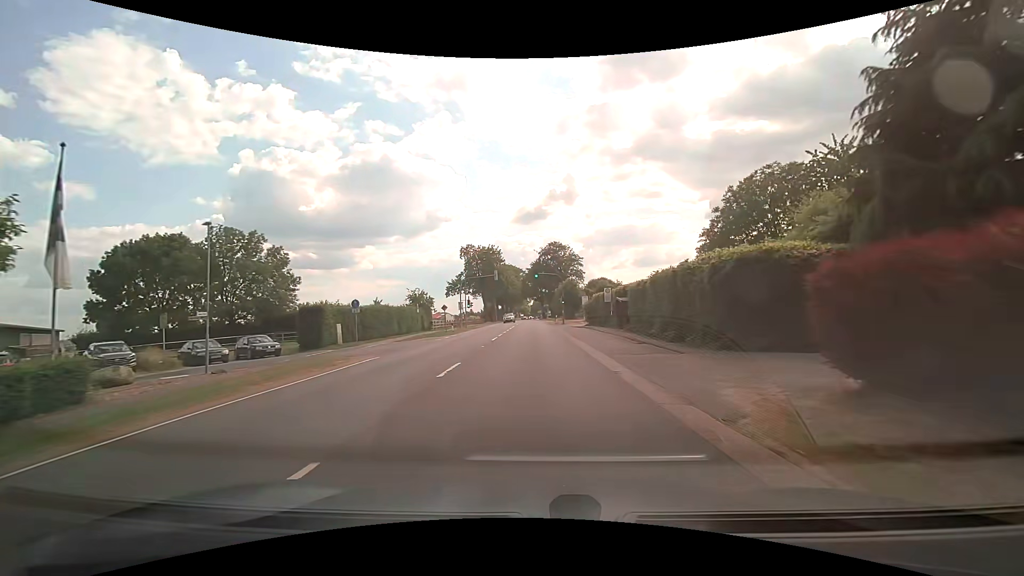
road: secondary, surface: asphalt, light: Day
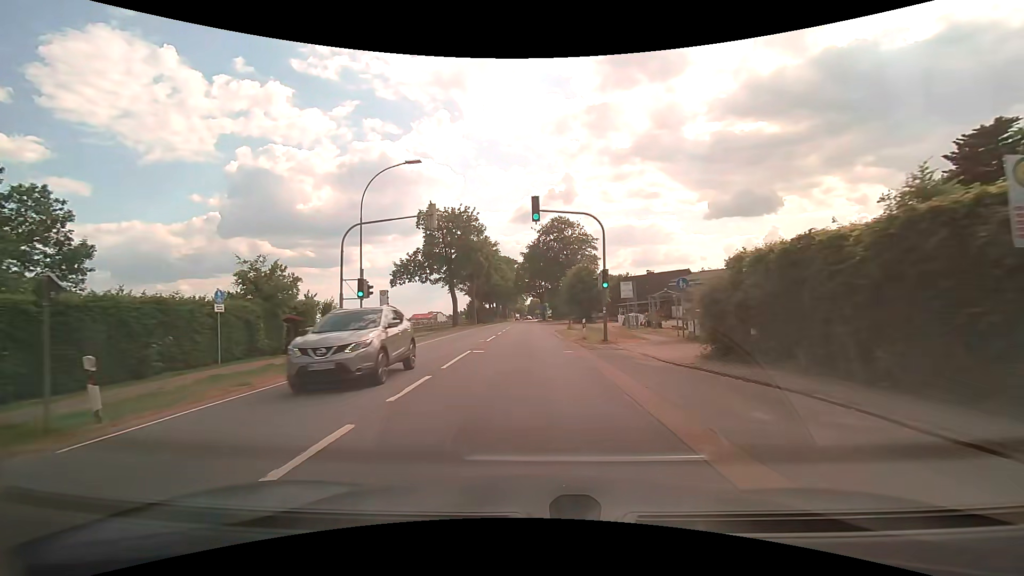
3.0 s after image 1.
(-0.1, +35.1) m; 0°
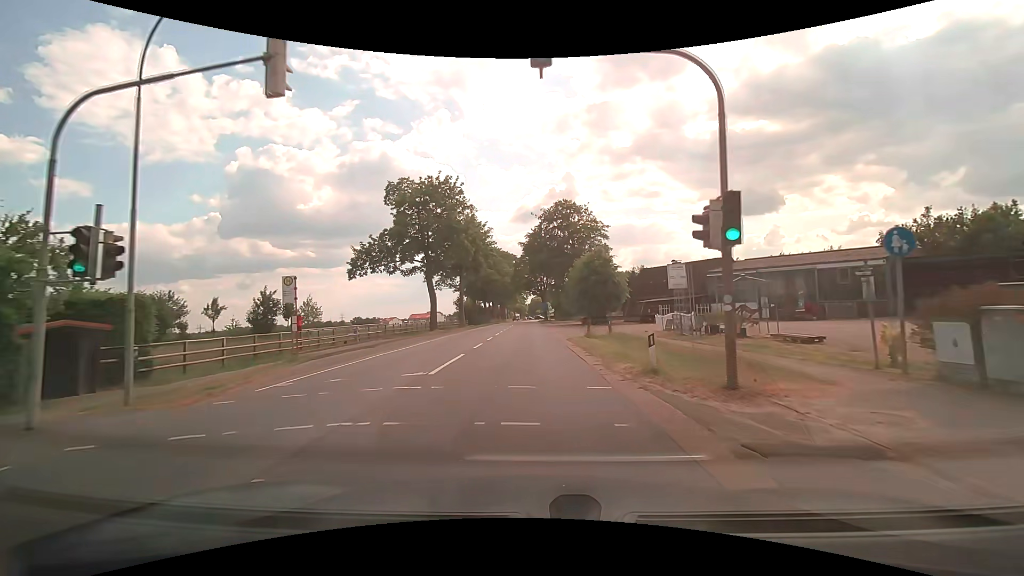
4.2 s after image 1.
(0.0, +13.8) m; 0°
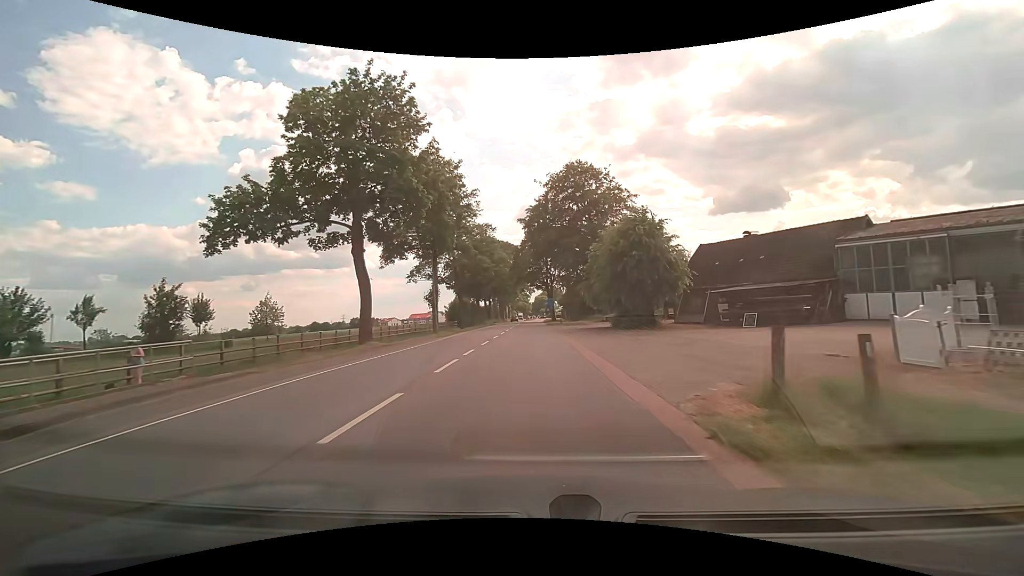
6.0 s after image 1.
(-0.1, +20.6) m; -1°
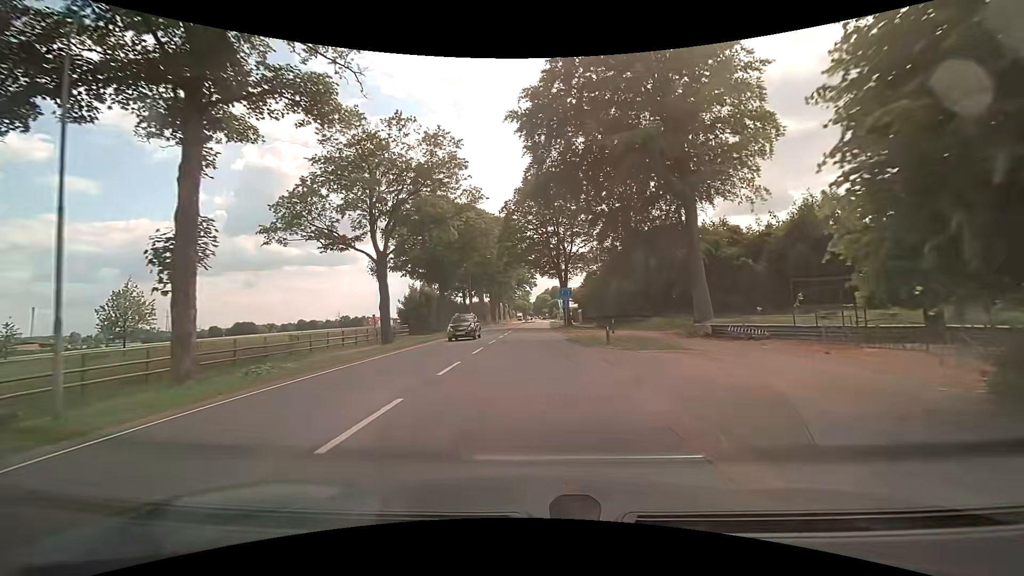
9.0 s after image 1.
(-0.1, +34.7) m; 0°
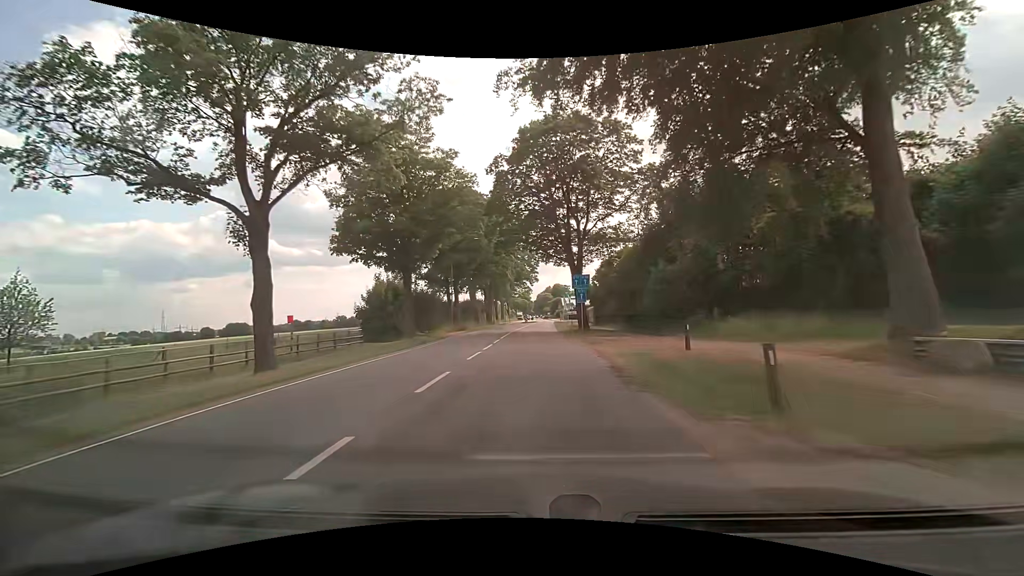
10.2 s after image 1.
(-0.1, +14.5) m; -1°
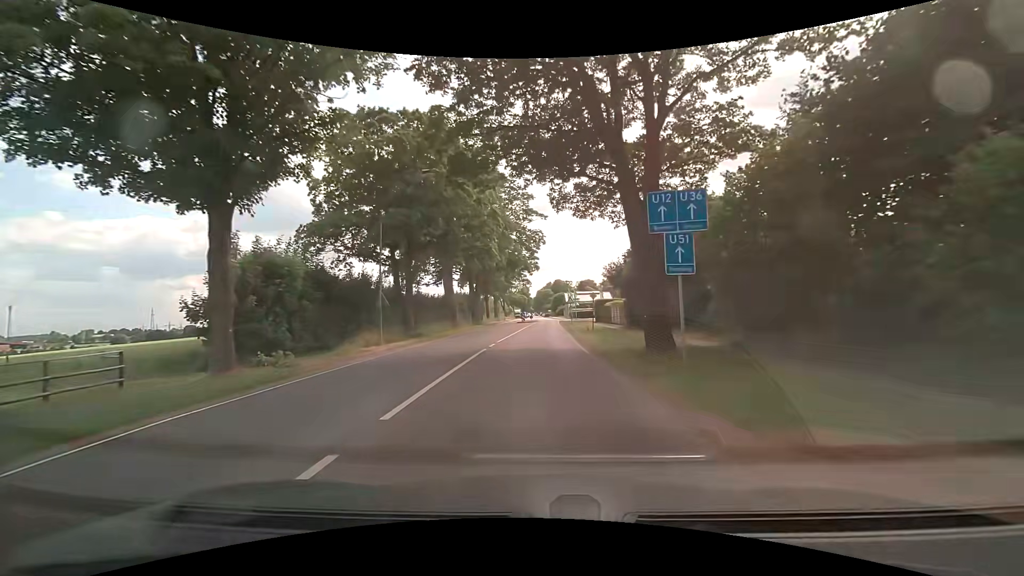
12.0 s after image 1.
(+0.2, +22.2) m; +1°
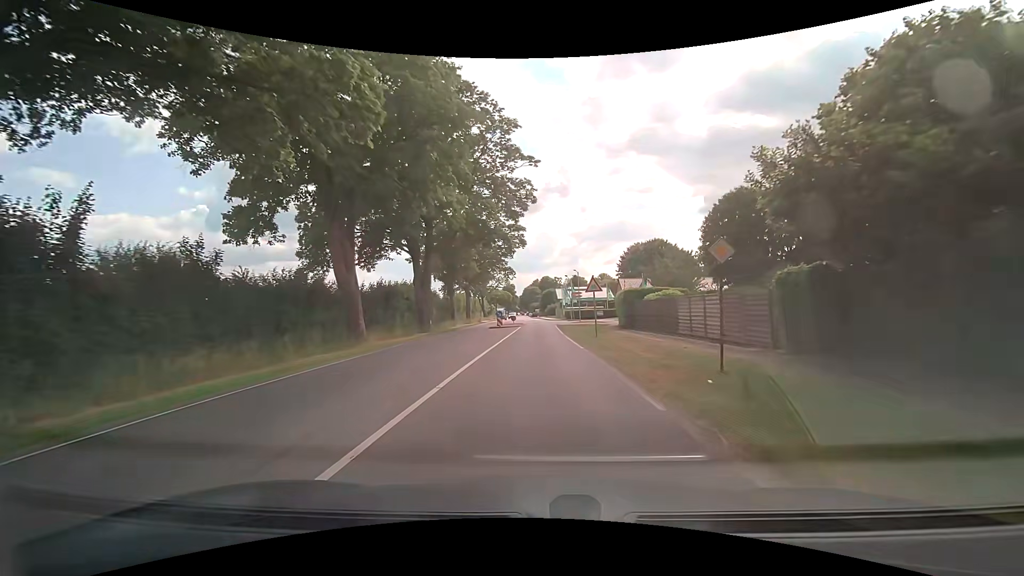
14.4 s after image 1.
(+0.1, +28.2) m; +2°
(0, +10) (0, +20) (0, +30) (0, +40) (+1, +50) (+1, +60) (0, +70) (0, +80) (0, +90) (-1, +100) m
